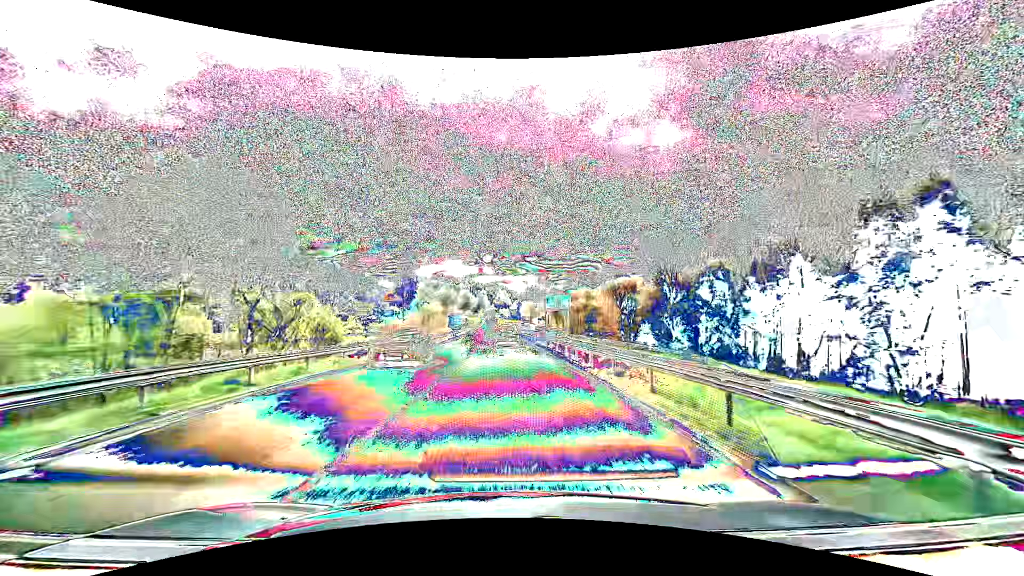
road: primary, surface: asphalt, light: Day
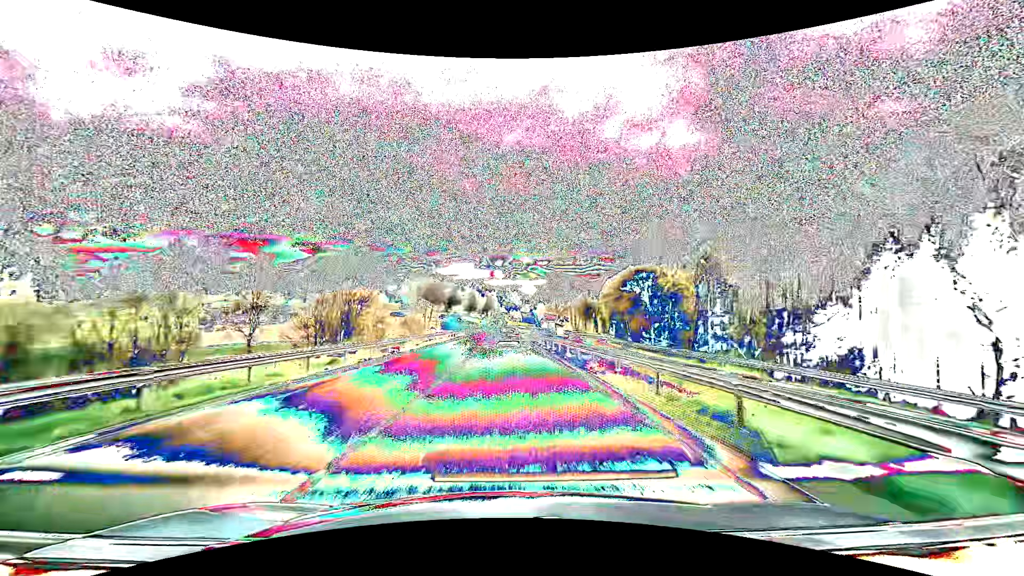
(-0.6, +48.5) m; -1°
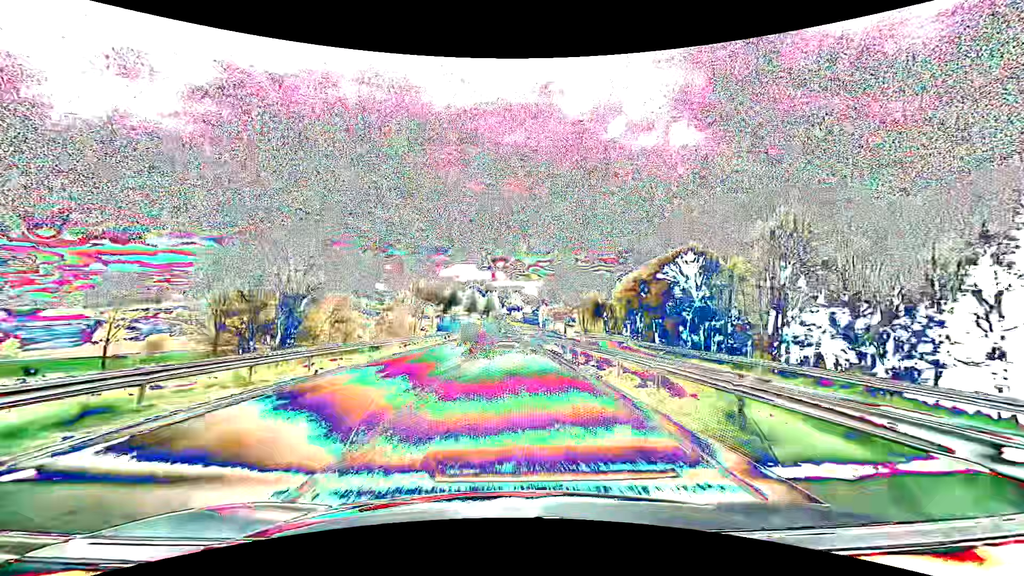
(0.0, +12.0) m; 0°
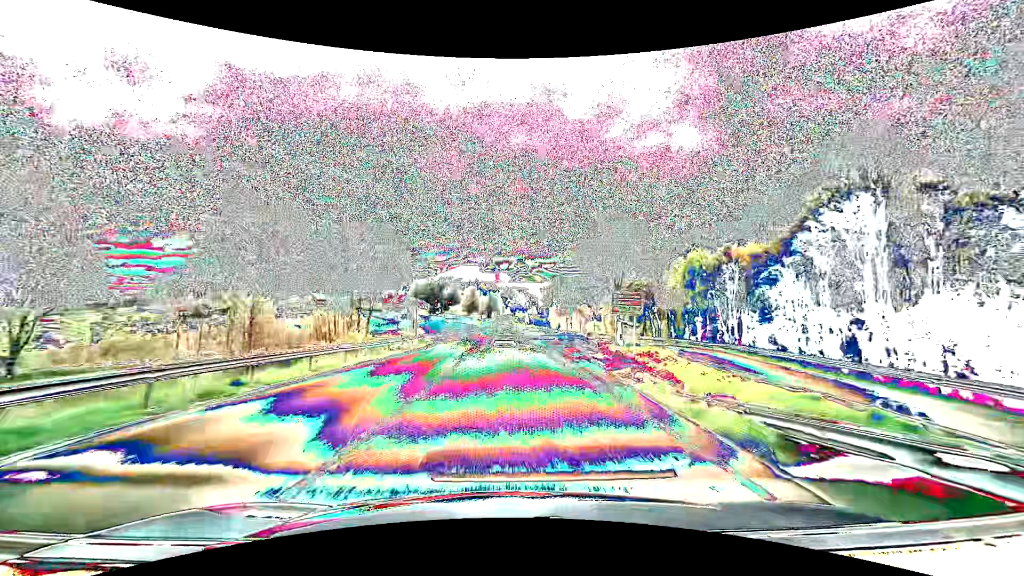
(-0.2, +35.9) m; -1°
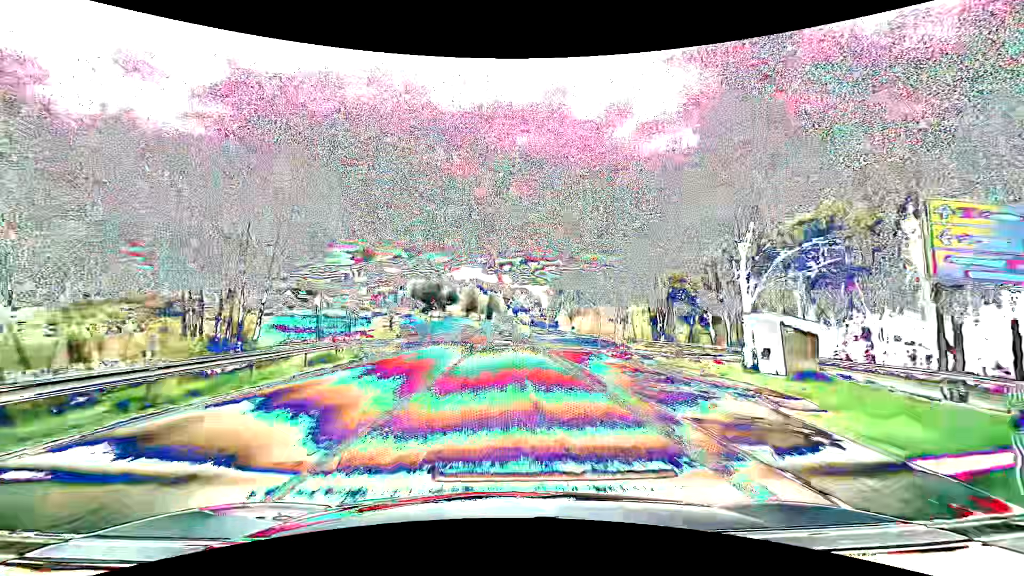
(0.0, +24.1) m; 0°
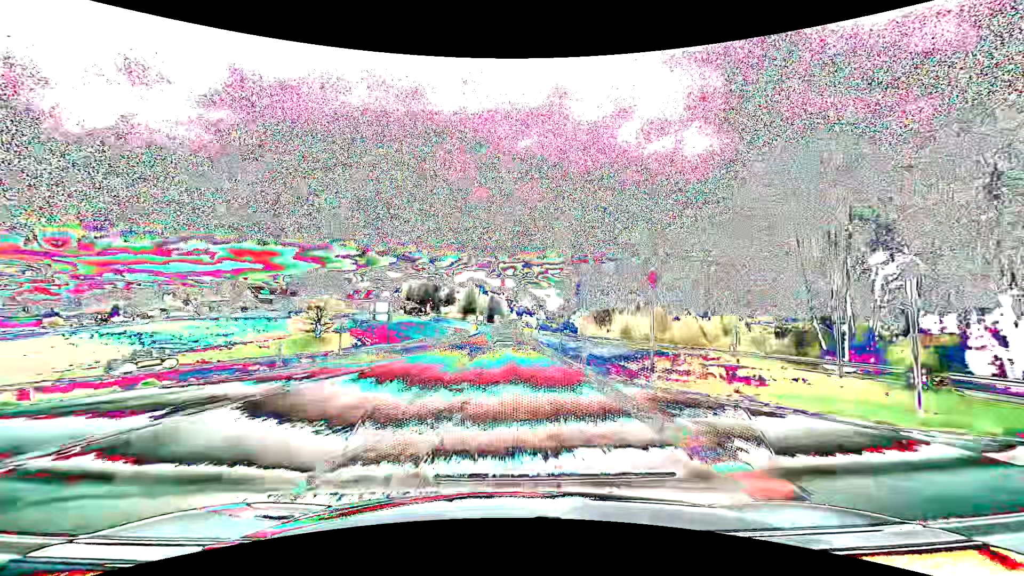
(-0.1, +36.5) m; 0°
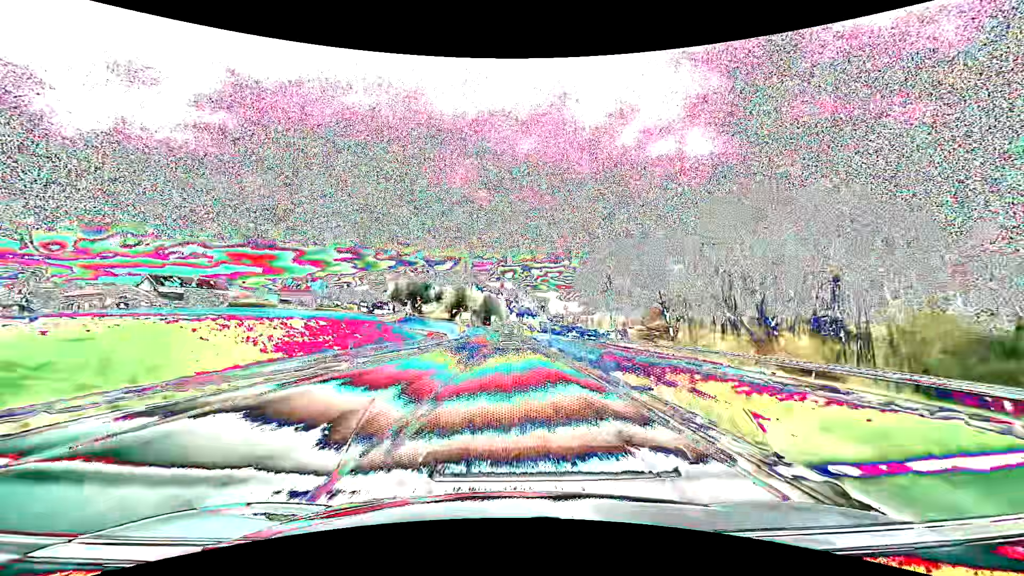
(-0.1, +49.2) m; 0°
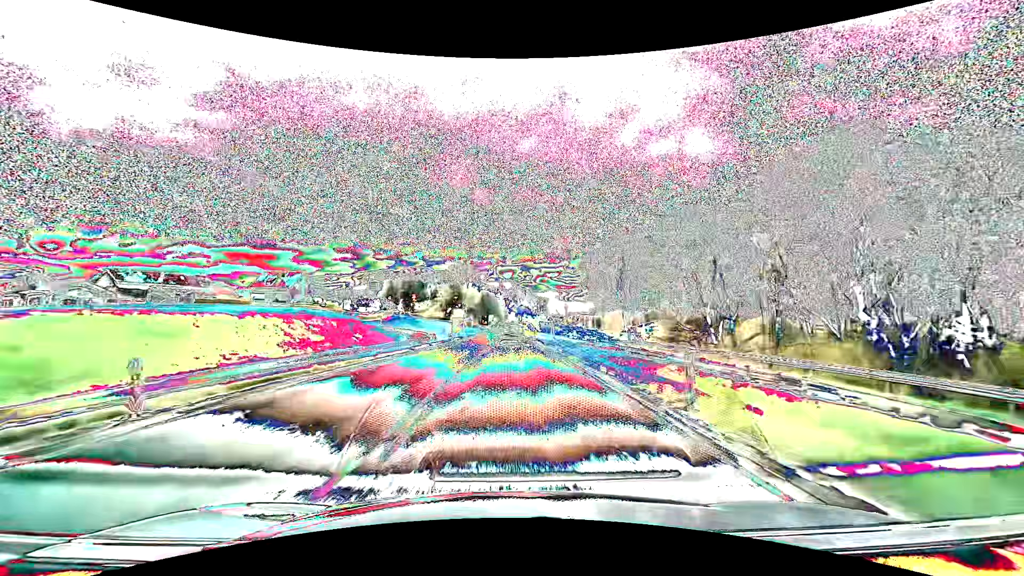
(0.0, +12.3) m; 0°
(0, +10) (0, +20) (0, +30) (0, +40) (0, +50) (0, +60) (0, +70) (0, +80) (0, +90) (+1, +100) m
